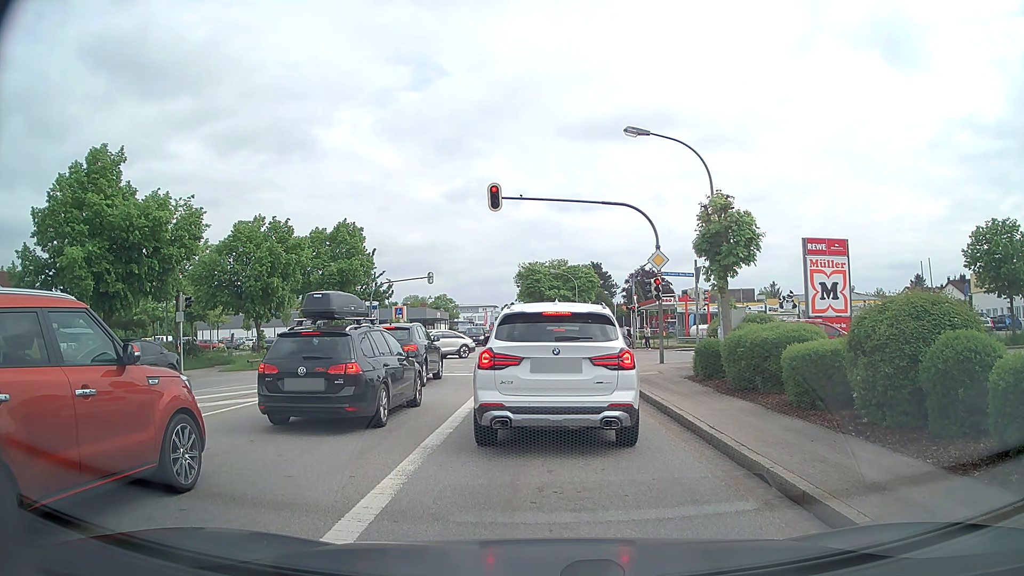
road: secondary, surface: asphalt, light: Day
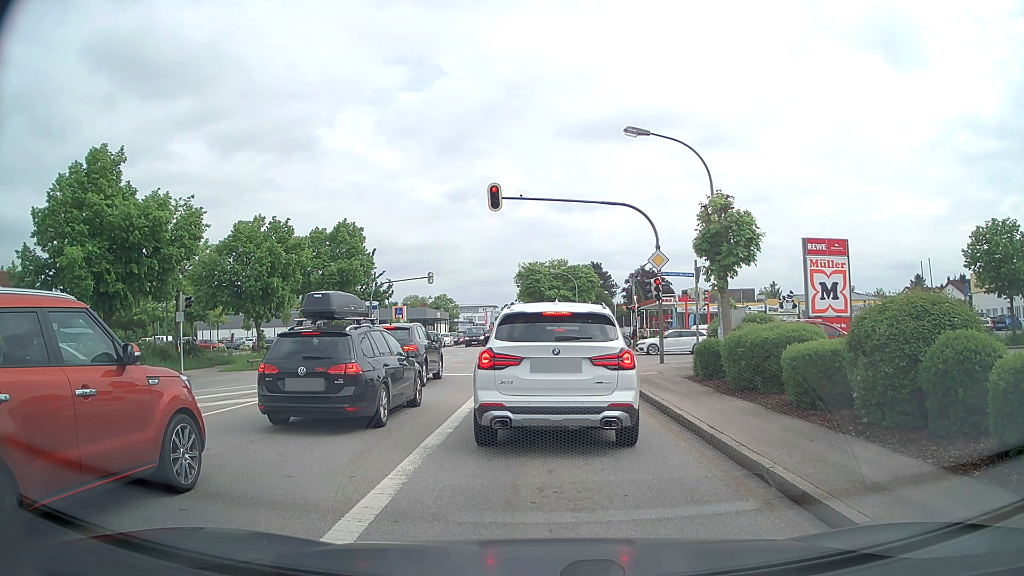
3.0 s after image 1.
(0.0, 0.0) m; 0°
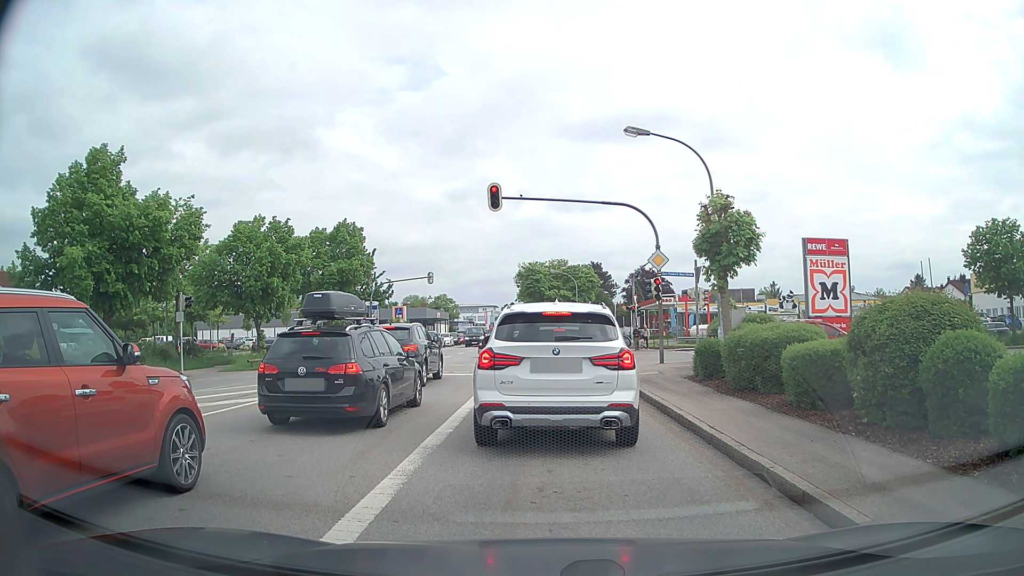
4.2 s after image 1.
(0.0, 0.0) m; 0°
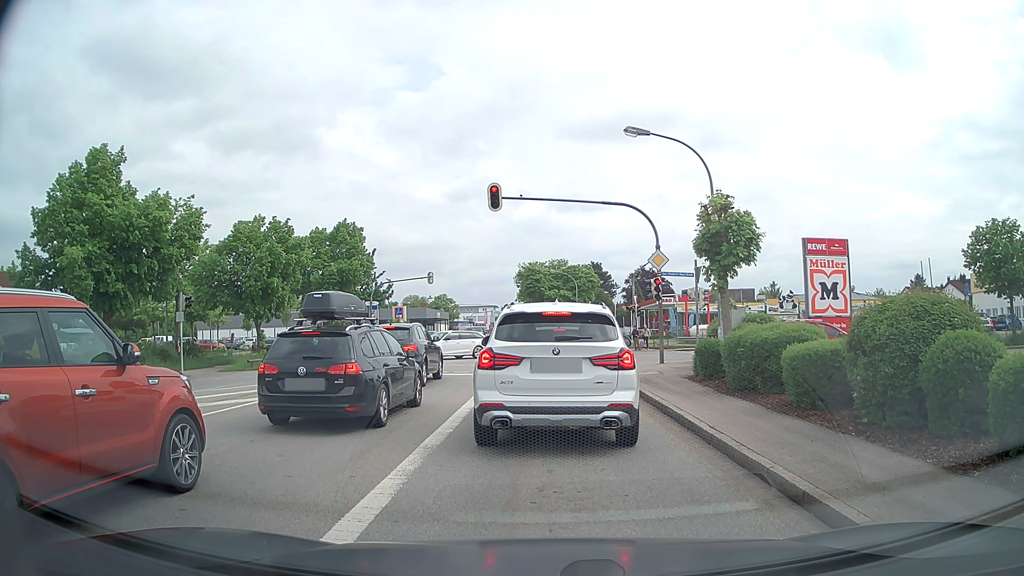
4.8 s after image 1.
(0.0, 0.0) m; 0°
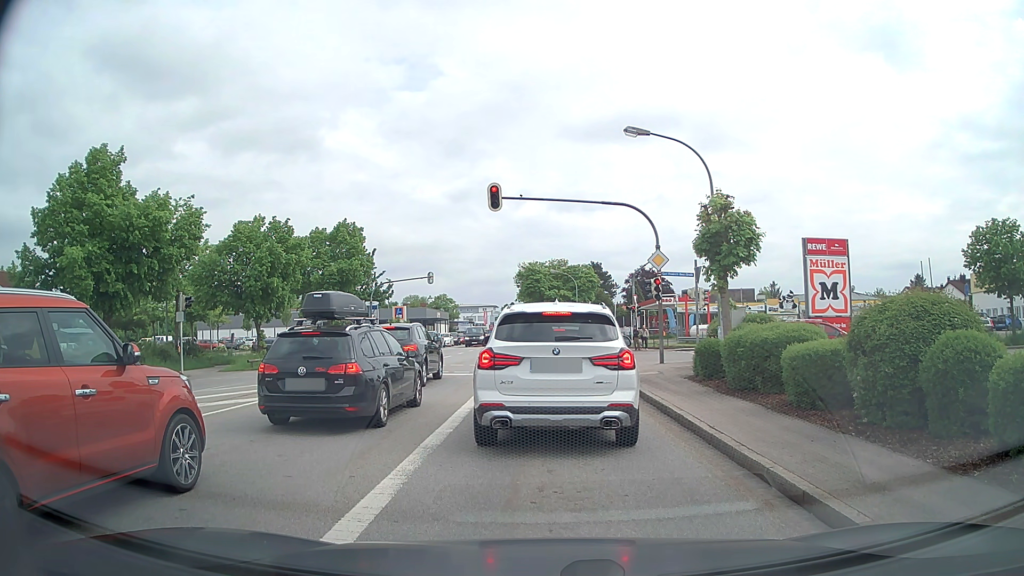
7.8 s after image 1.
(0.0, 0.0) m; 0°
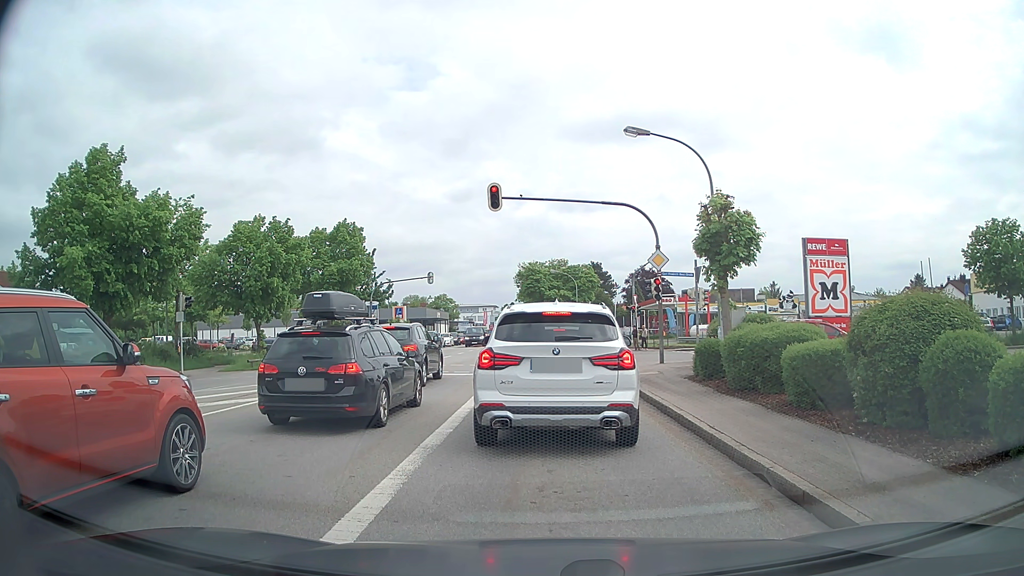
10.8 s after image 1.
(0.0, 0.0) m; 0°
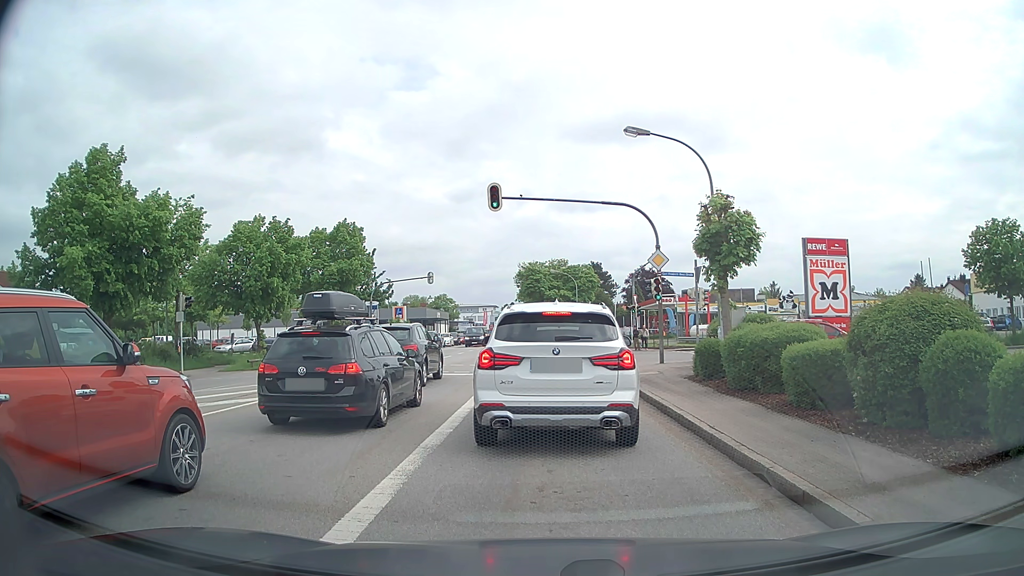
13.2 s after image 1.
(0.0, 0.0) m; 0°
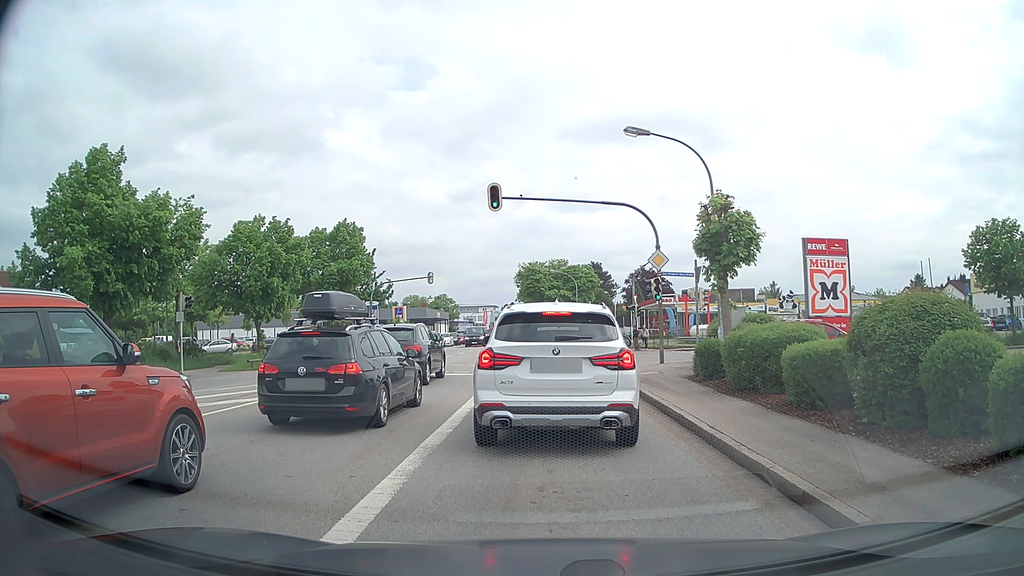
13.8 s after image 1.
(0.0, 0.0) m; 0°
